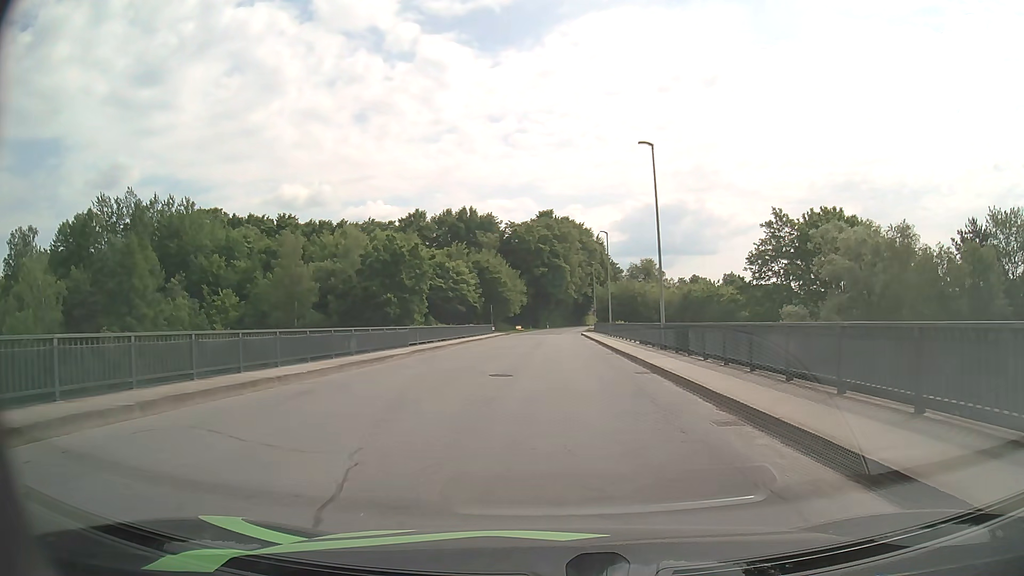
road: residential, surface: asphalt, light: Day
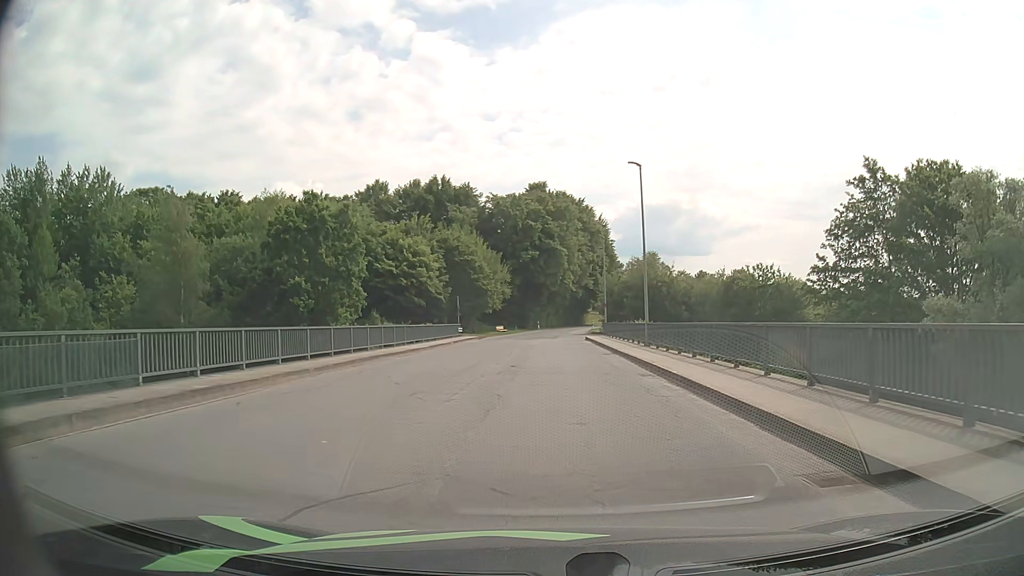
(+0.2, +23.3) m; +1°
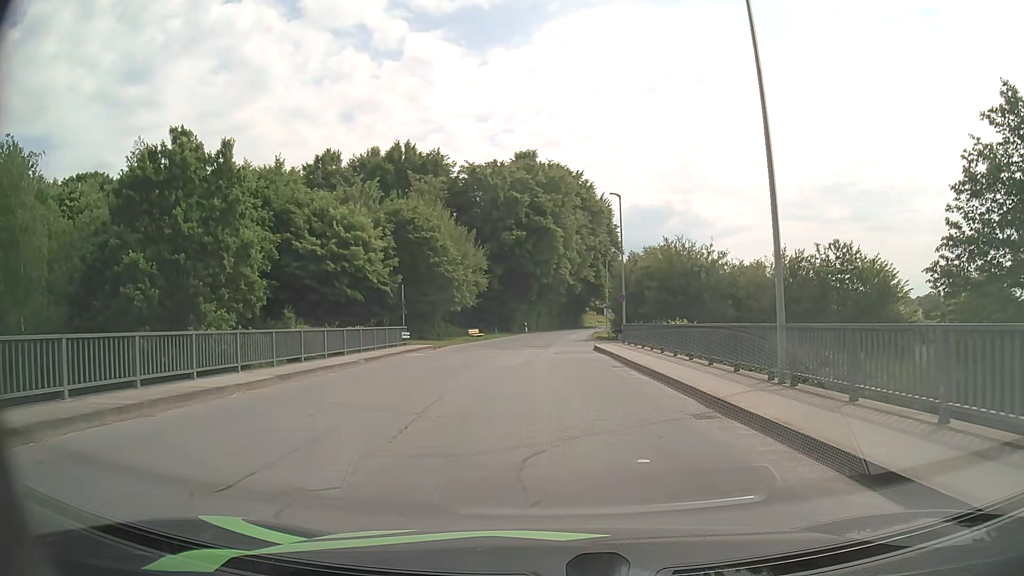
(+0.1, +18.5) m; +1°
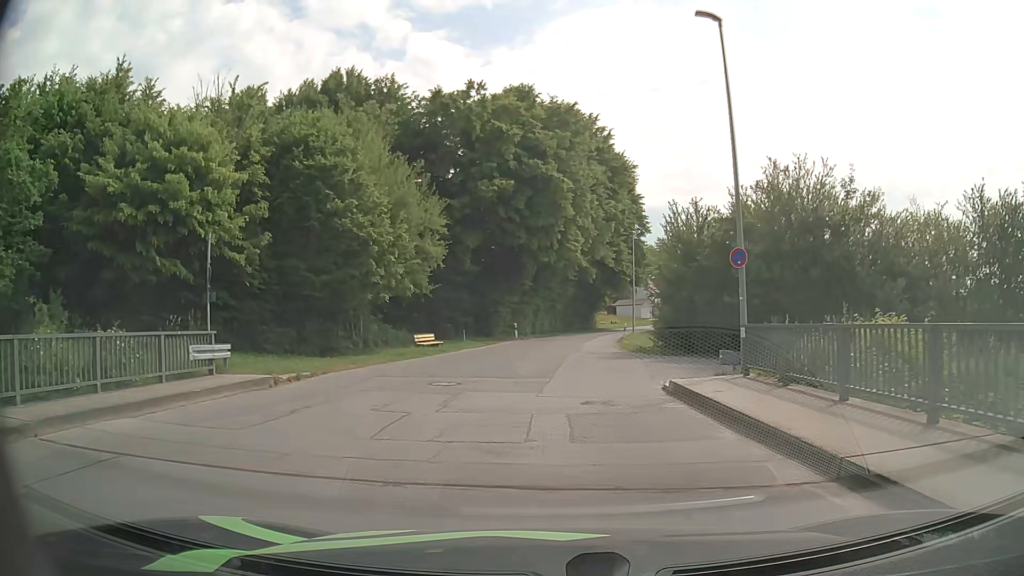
(0.0, +22.3) m; 0°
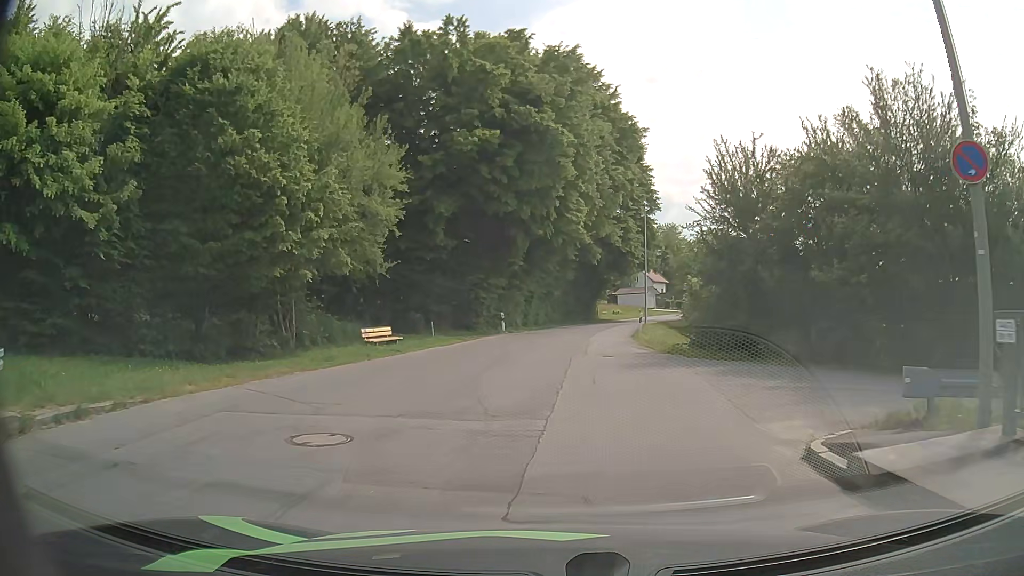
(0.0, +8.6) m; -1°
(0, +10) (+1, +20) (+2, +30) (+3, +40) (+6, +50) (+8, +59) (+12, +69) (+15, +78) (+19, +87) (+22, +97) m
